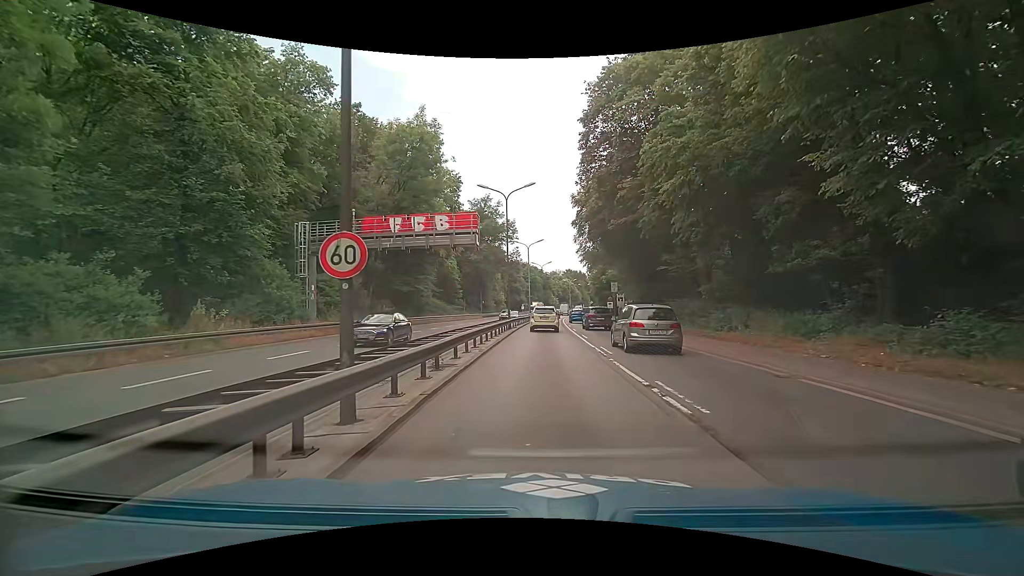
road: trunk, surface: asphalt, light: Day
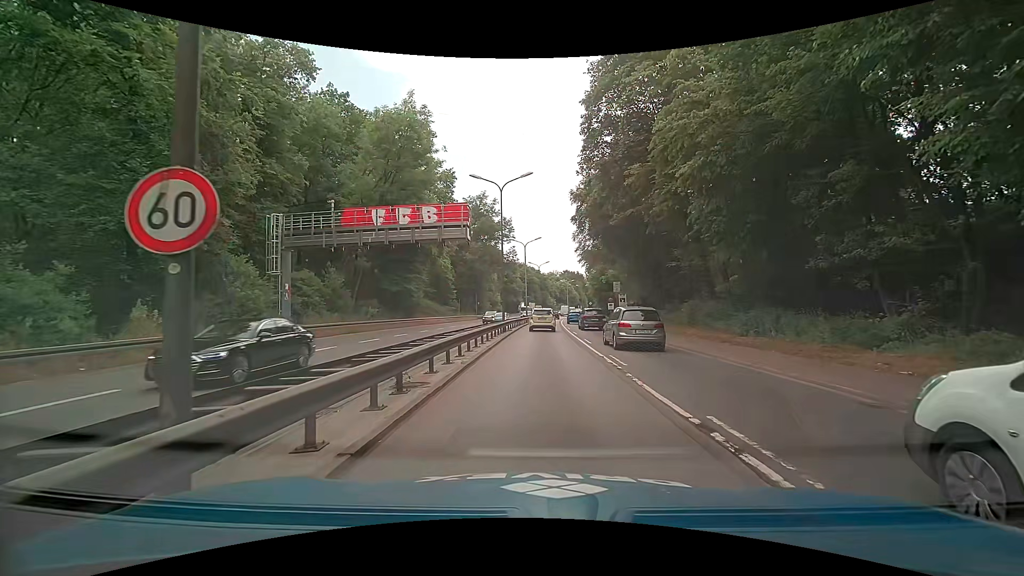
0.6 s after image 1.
(0.0, +2.9) m; +2°
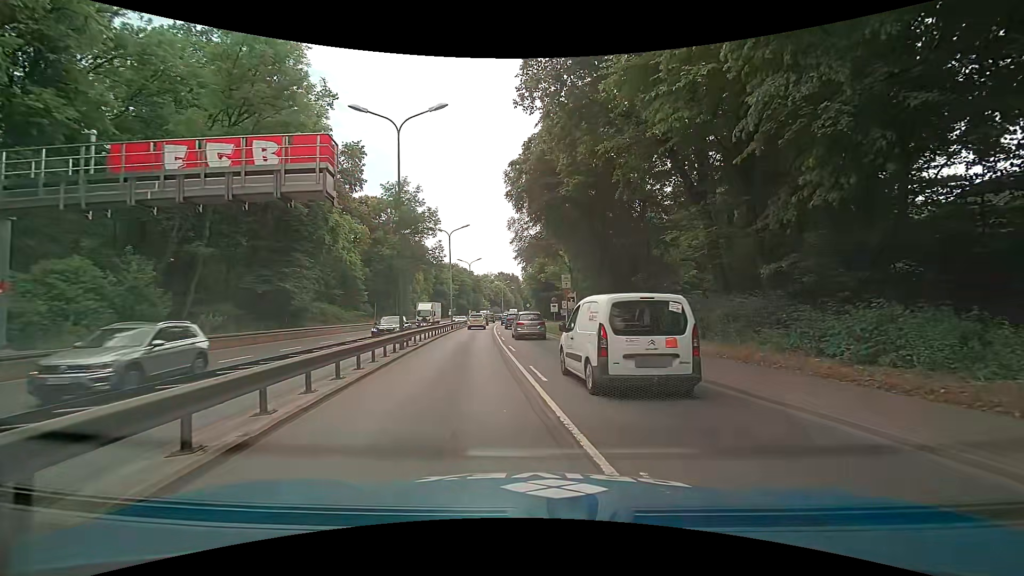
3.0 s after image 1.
(+0.3, +11.5) m; +6°
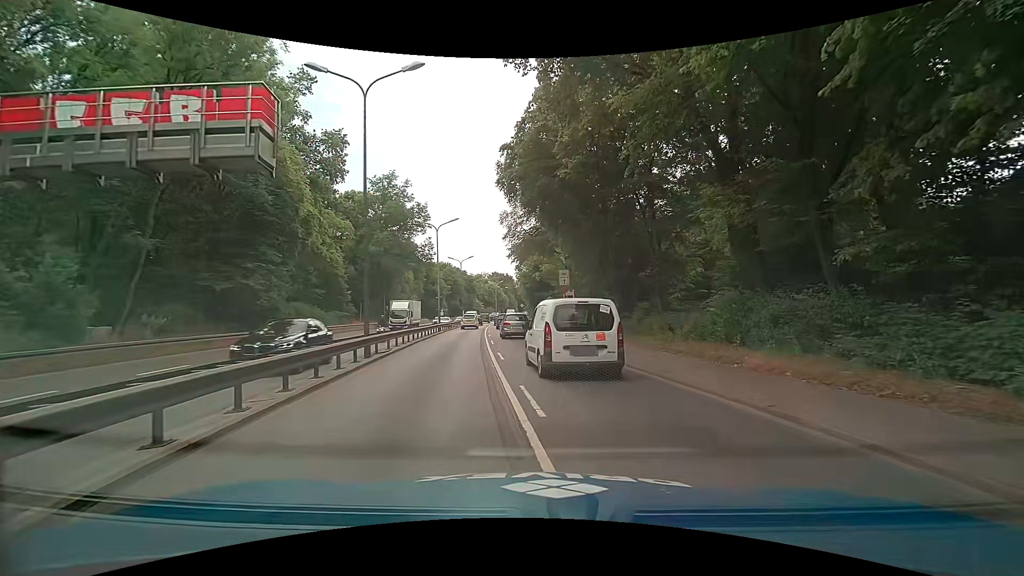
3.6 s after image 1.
(0.0, +3.7) m; -1°
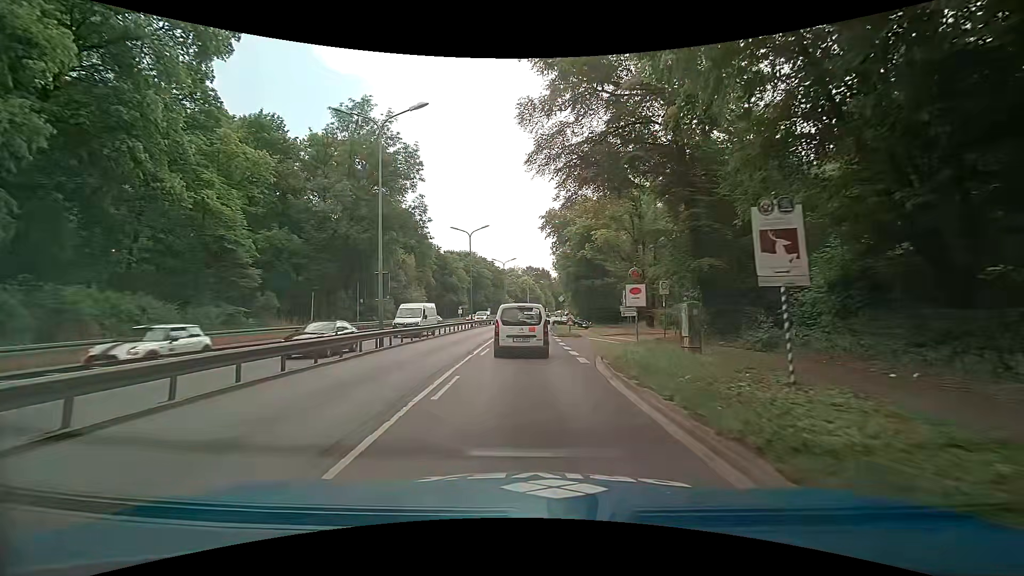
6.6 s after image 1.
(-0.2, +26.2) m; -5°
(0, +10) (+1, +20) (+1, +30) (+1, +40) (+1, +50) (+2, +60) (+3, +70) (+4, +80) (+5, +90) (+6, +100) m
